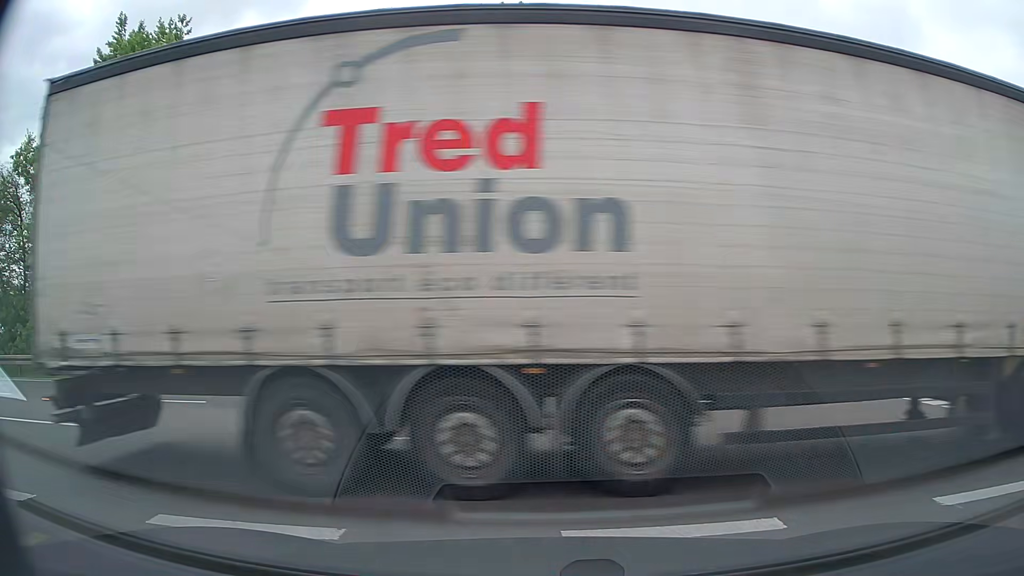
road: secondary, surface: asphalt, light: Day
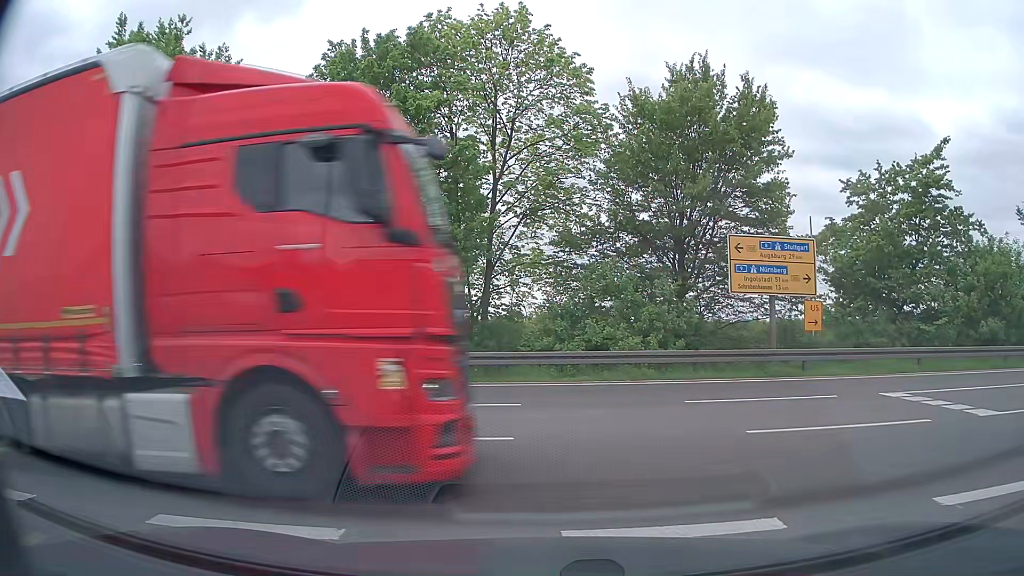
(0.0, 0.0) m; 0°
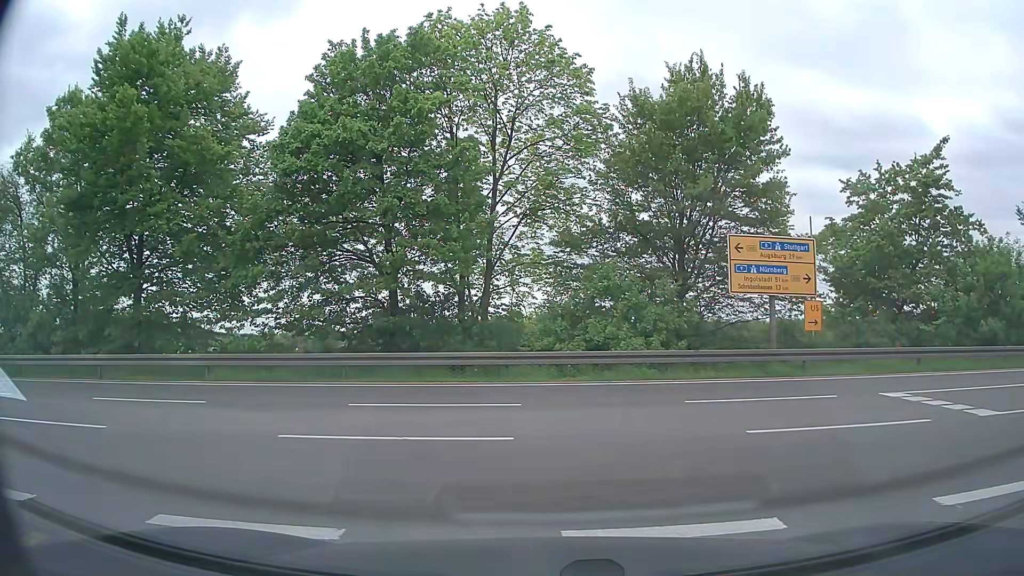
(0.0, 0.0) m; 0°
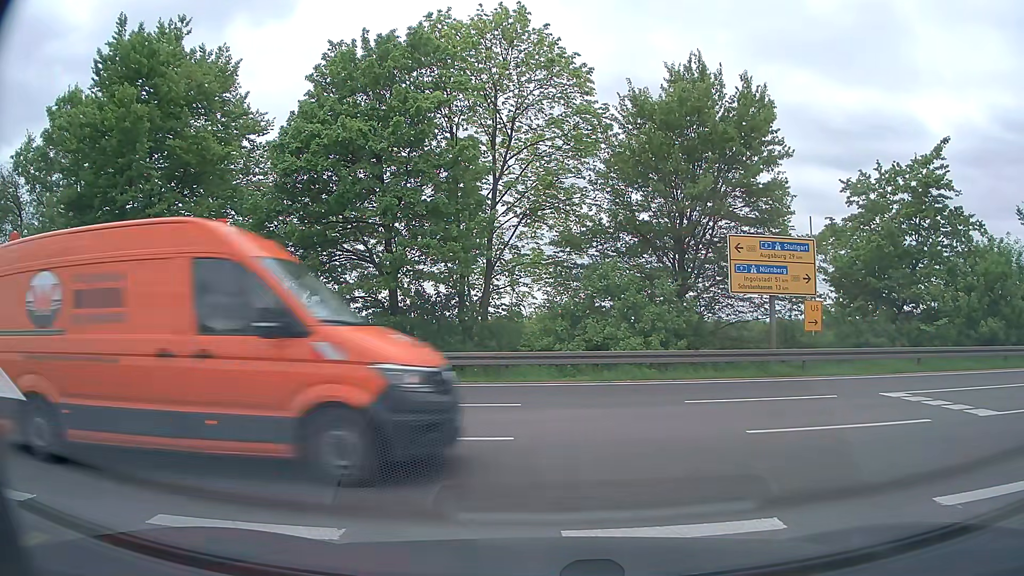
(0.0, 0.0) m; 0°
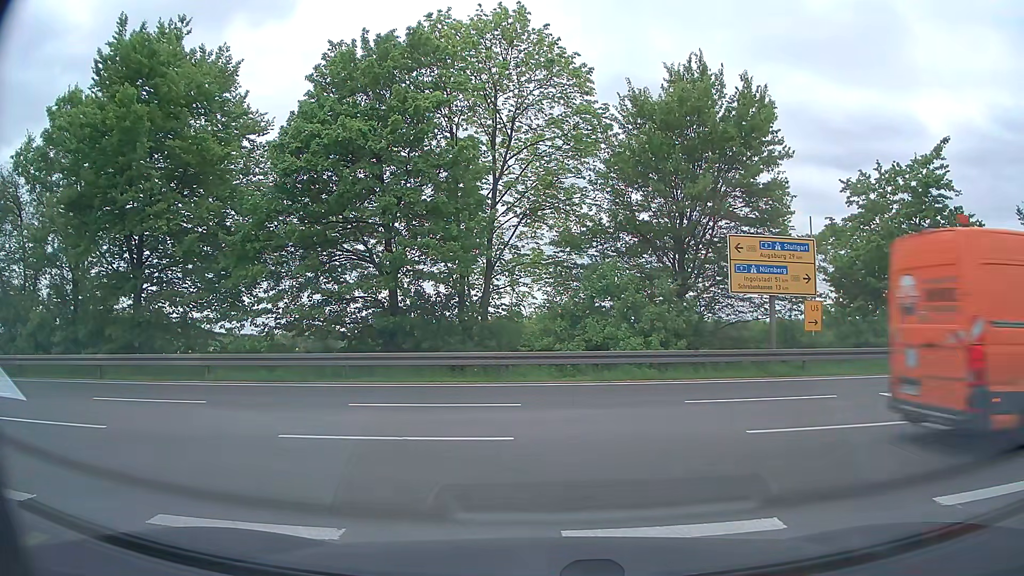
(0.0, 0.0) m; 0°
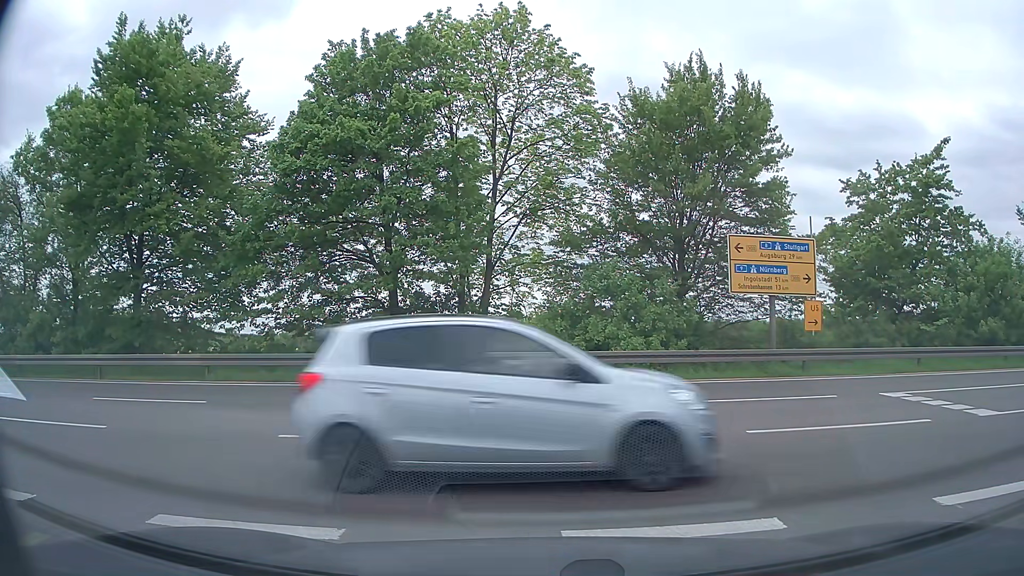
(0.0, 0.0) m; 0°
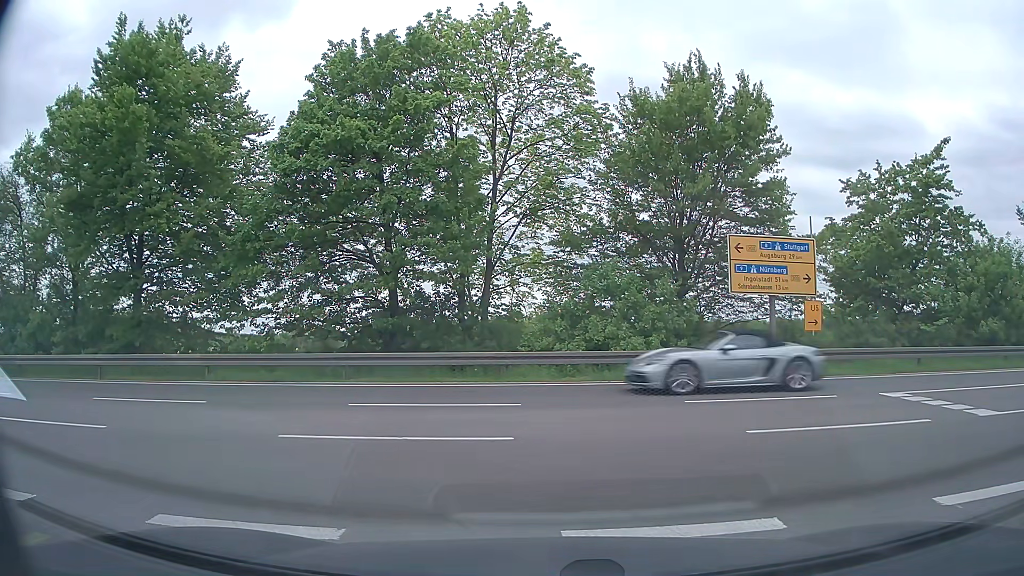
(0.0, 0.0) m; 0°
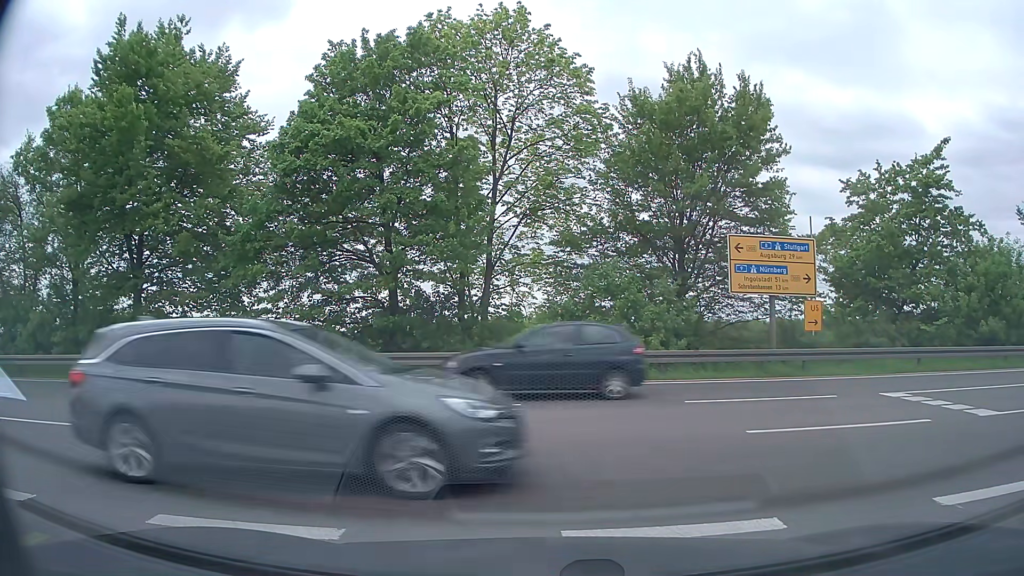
(0.0, 0.0) m; 0°
